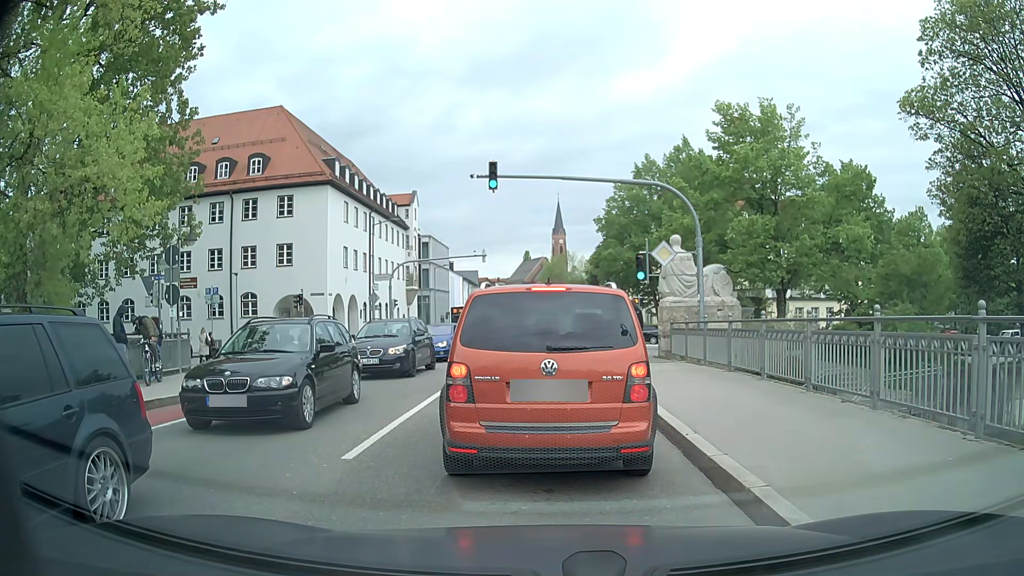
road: secondary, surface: asphalt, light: Day
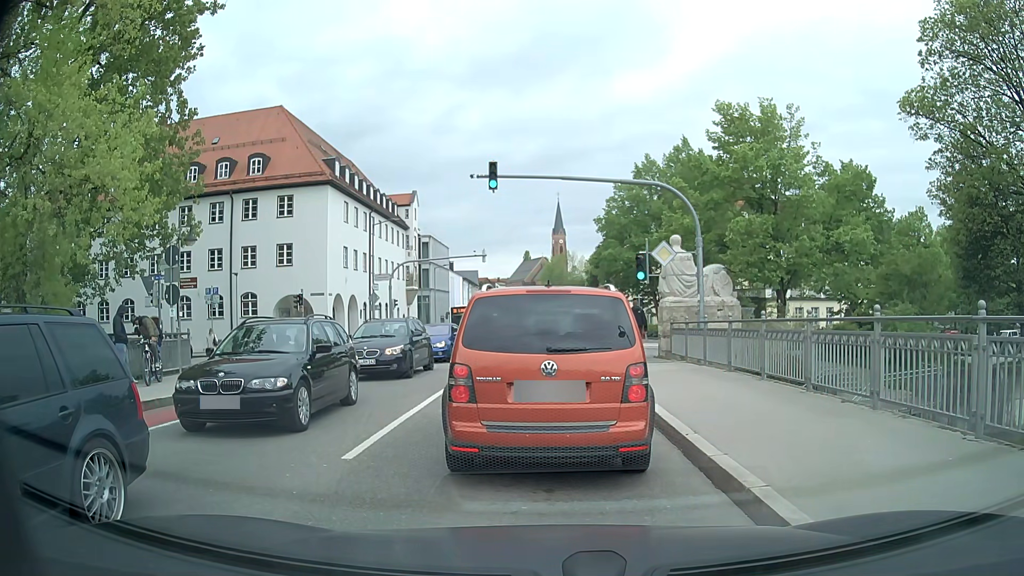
(0.0, 0.0) m; 0°
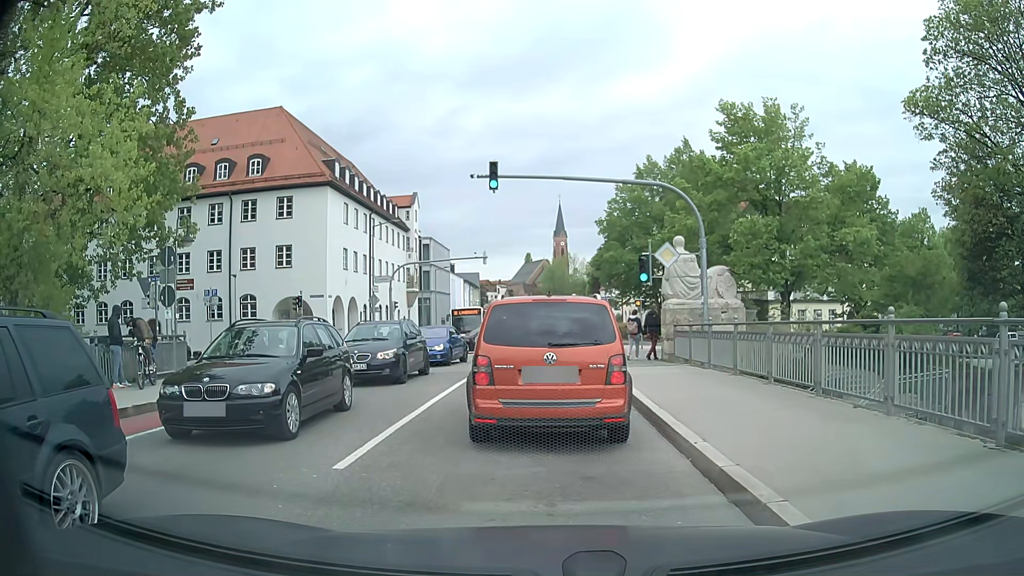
(0.0, +0.3) m; 0°
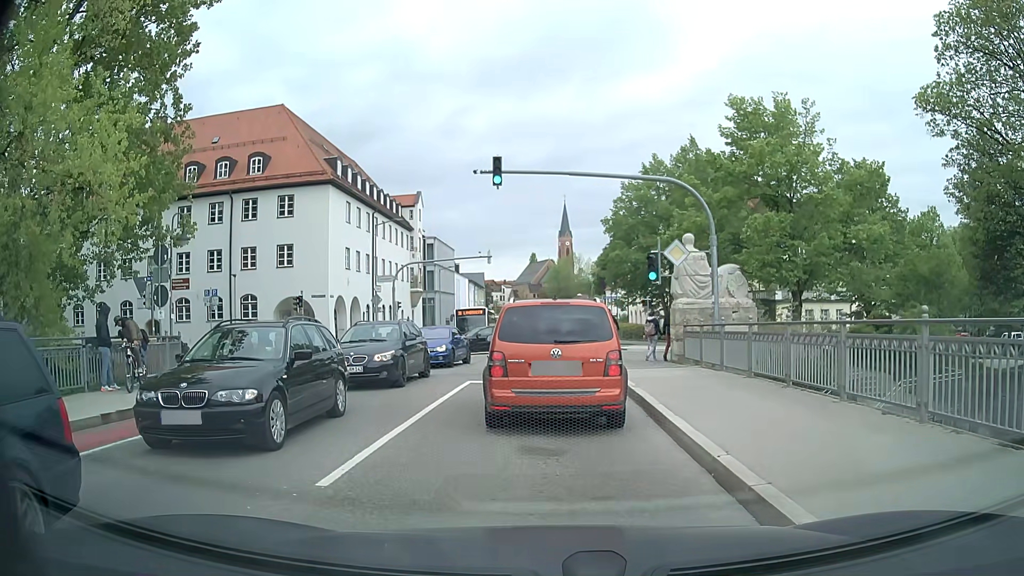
(0.0, +0.7) m; -1°
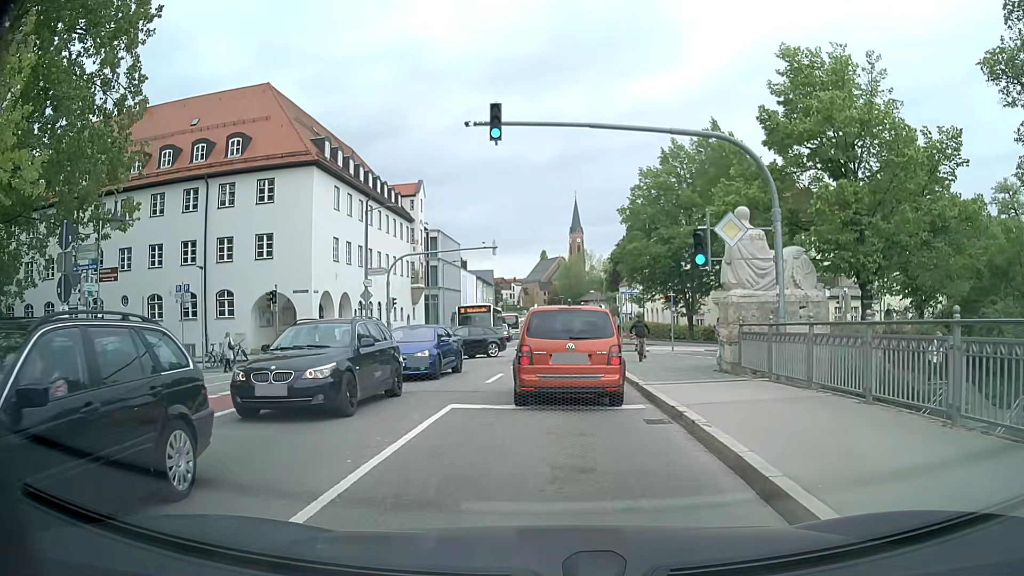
(-0.2, +5.0) m; -2°
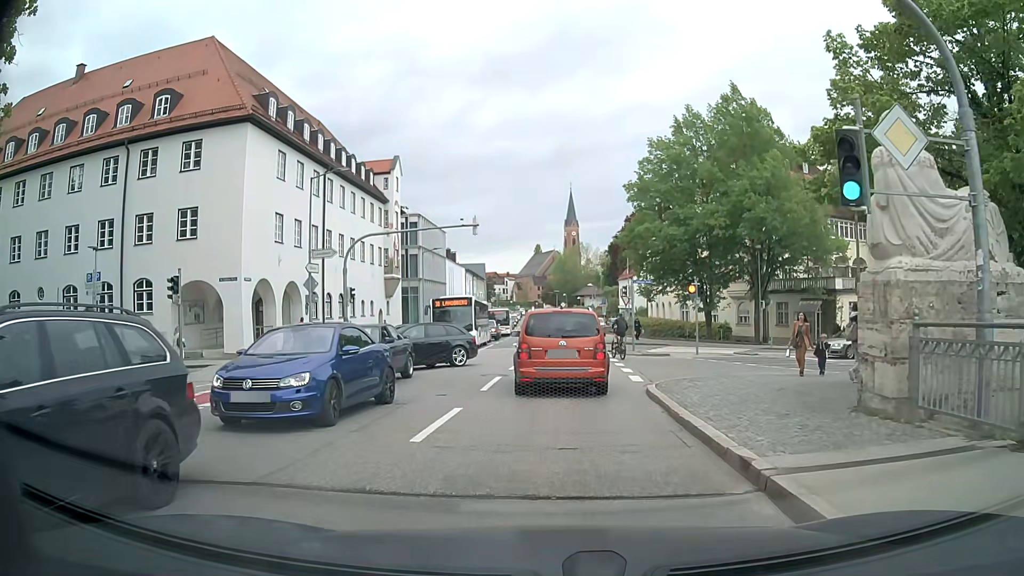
(0.0, +8.2) m; 0°
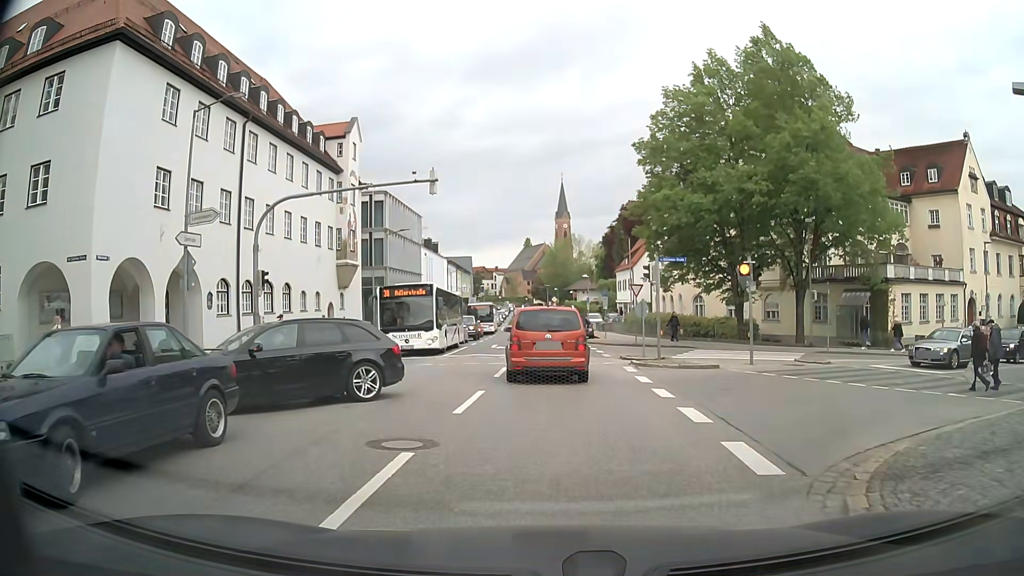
(+0.2, +10.1) m; +2°
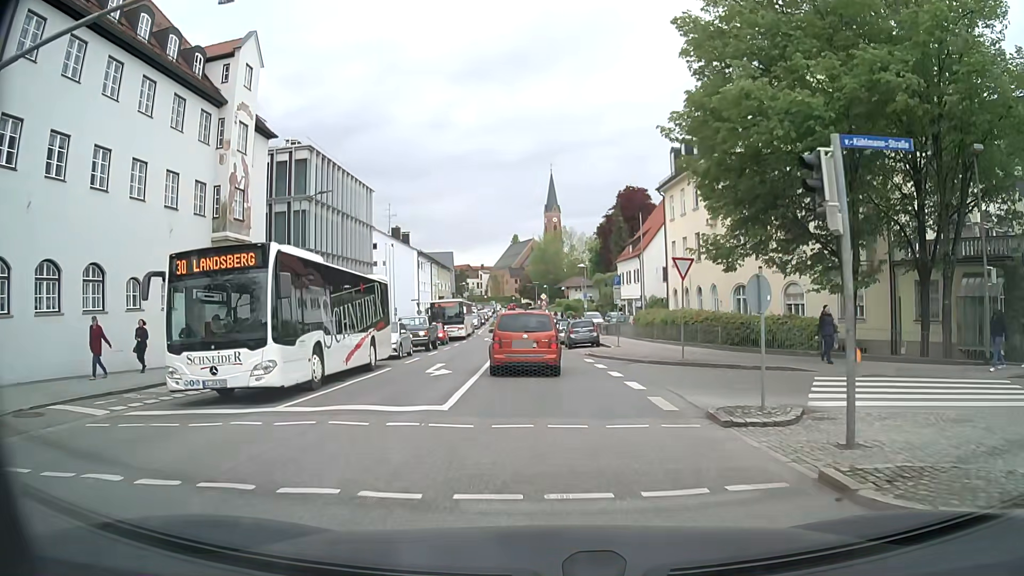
(-0.1, +15.8) m; 0°
(0, +10) (0, +20) (-1, +30) (-1, +40) (-2, +50) (-2, +60) (-3, +70) (-3, +80) (-3, +90) (-4, +100) m
